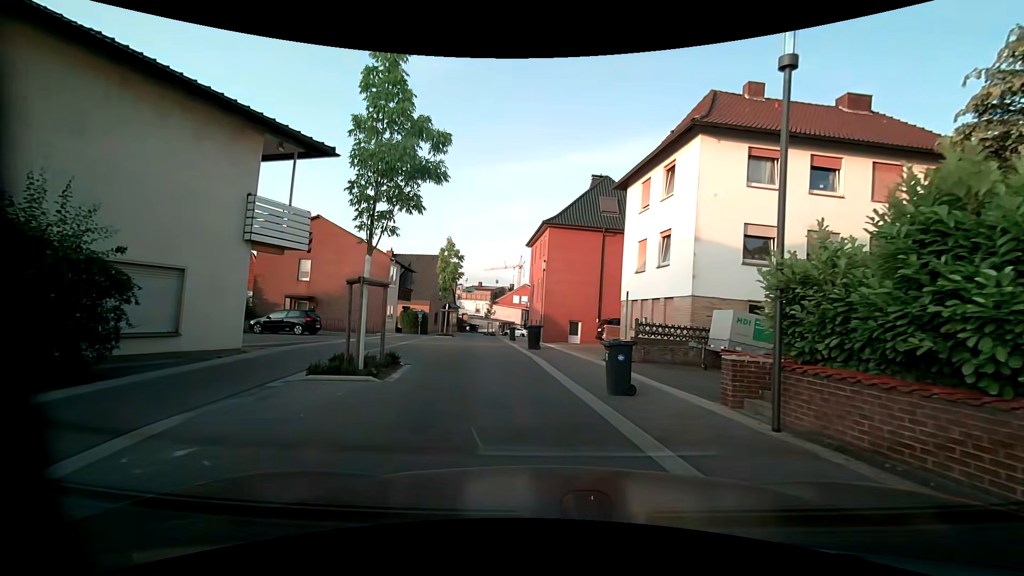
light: Day
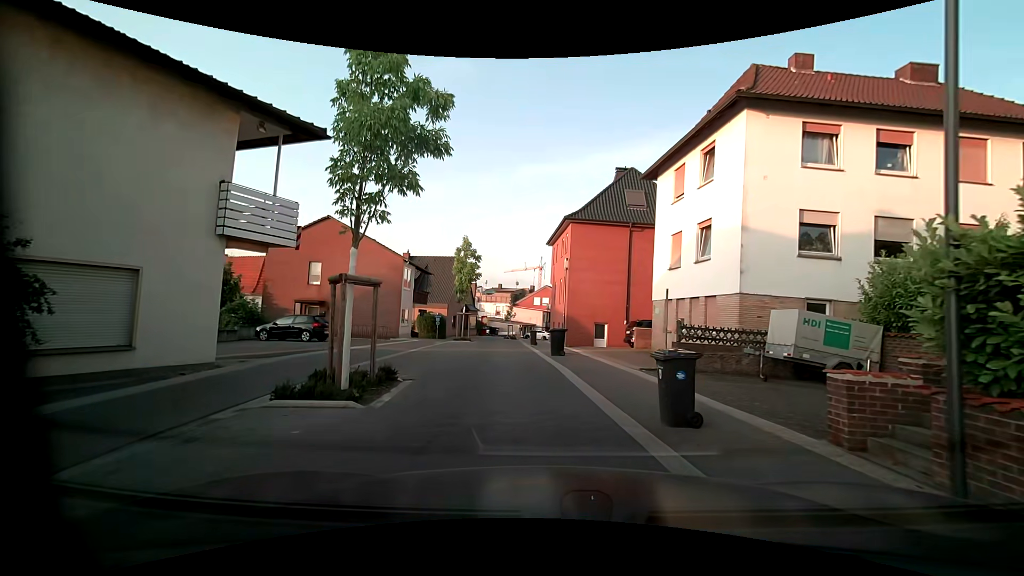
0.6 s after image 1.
(-0.1, +2.2) m; -3°
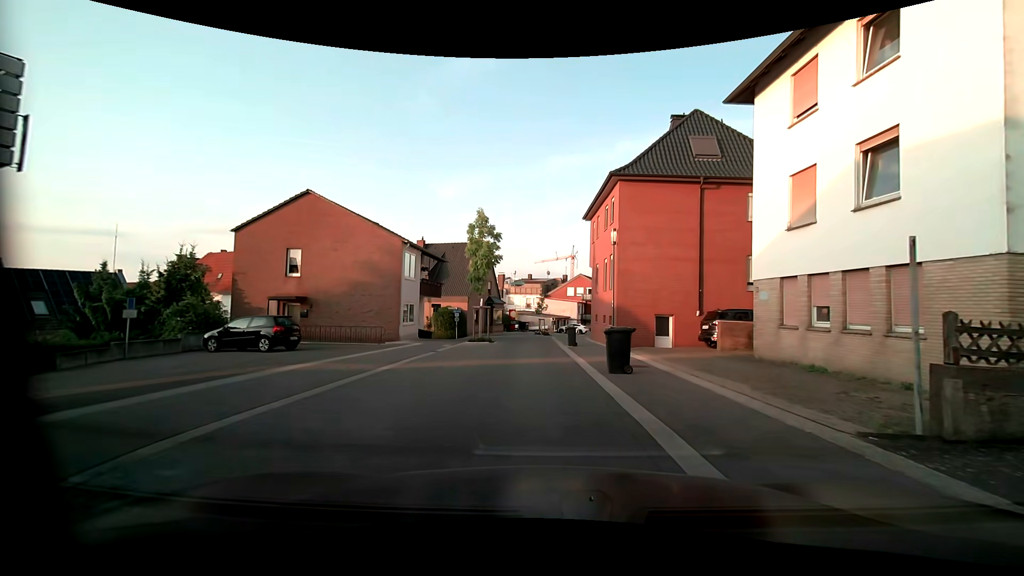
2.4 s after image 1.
(-0.4, +7.8) m; -4°
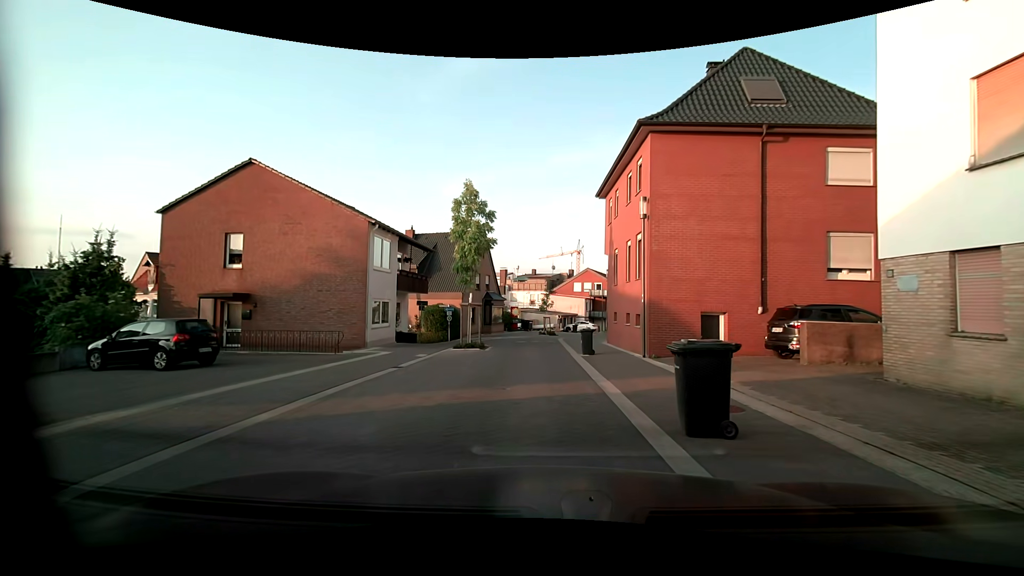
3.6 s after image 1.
(-0.1, +5.8) m; -1°
